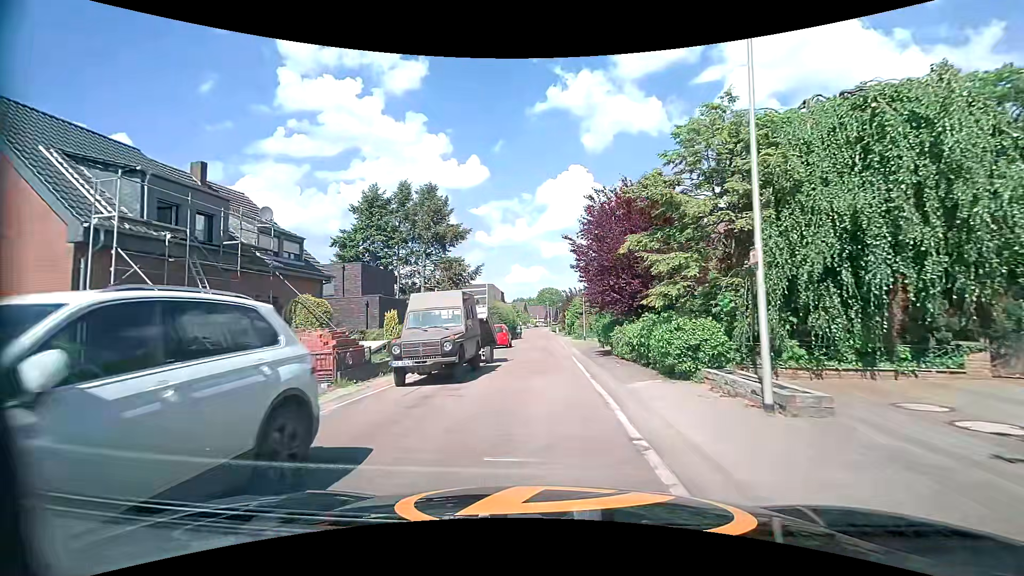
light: Day
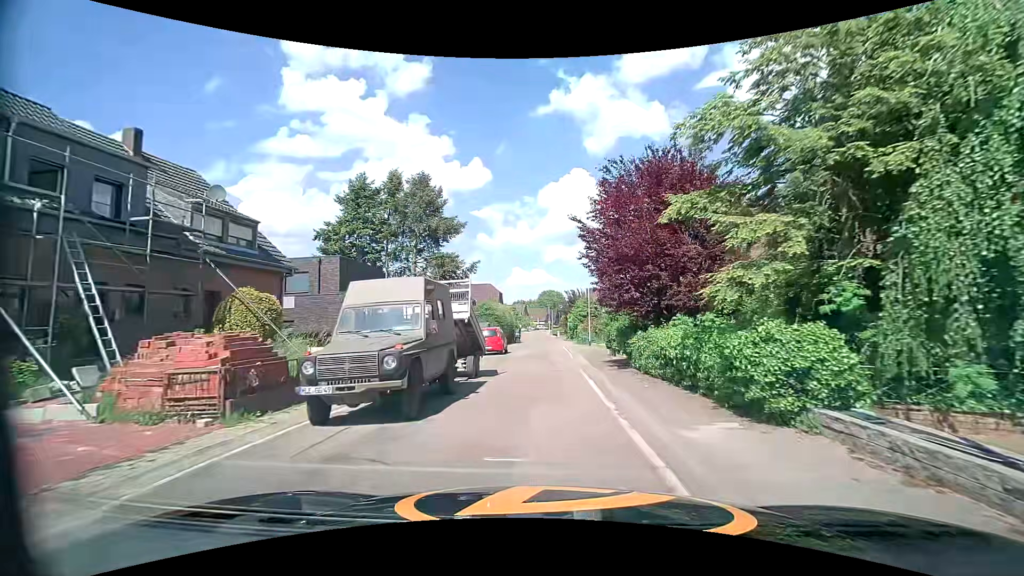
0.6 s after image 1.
(-0.1, +4.3) m; -1°
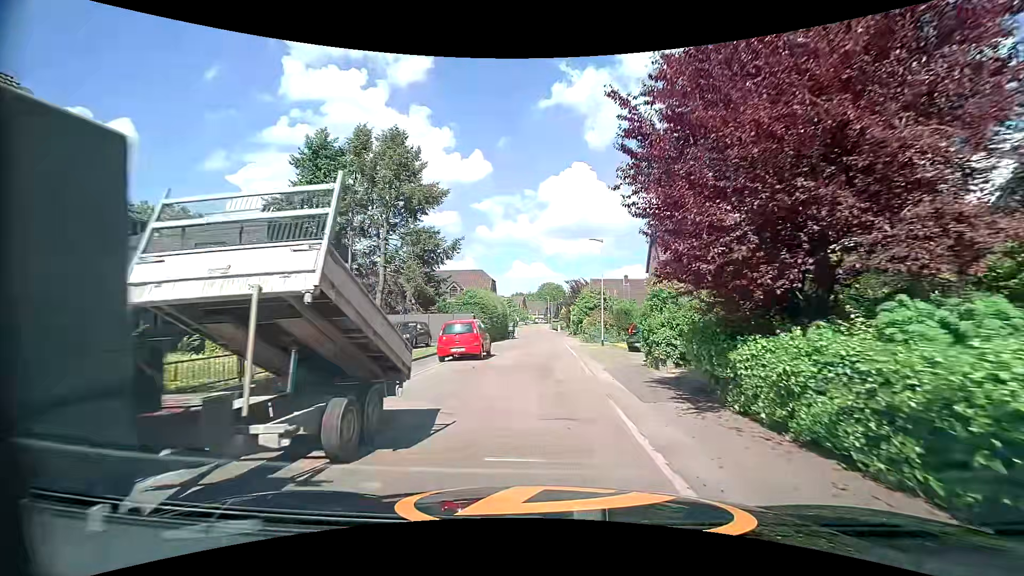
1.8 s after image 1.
(0.0, +8.9) m; 0°
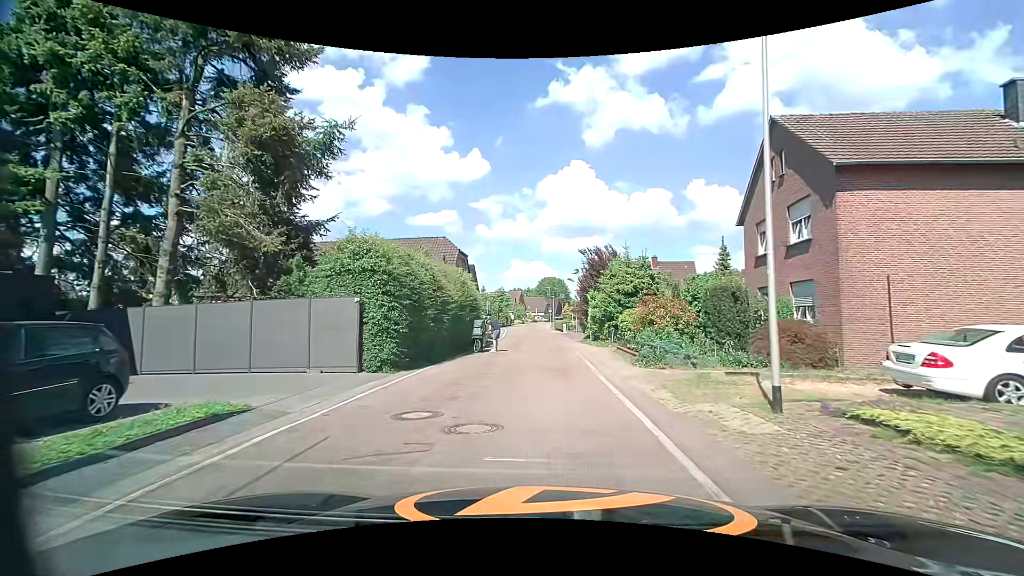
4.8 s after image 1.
(0.0, +21.3) m; 0°
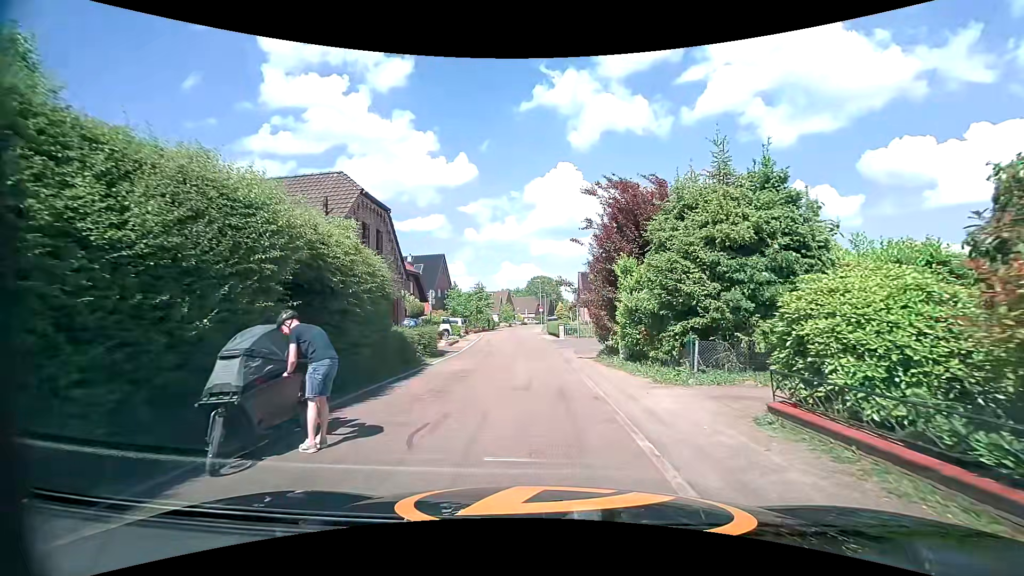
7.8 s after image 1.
(+0.4, +16.3) m; +1°
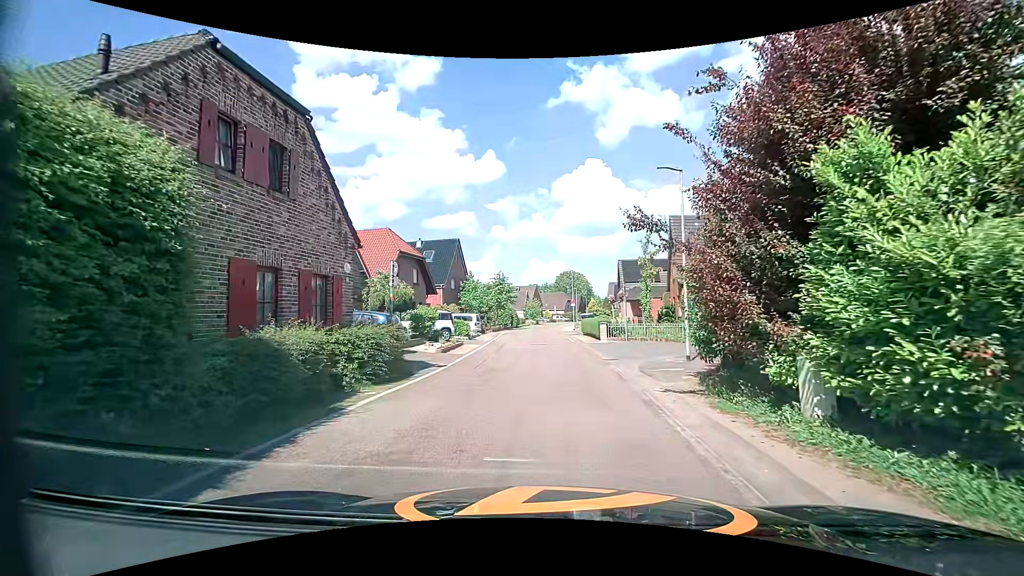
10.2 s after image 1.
(-0.2, +9.6) m; -3°
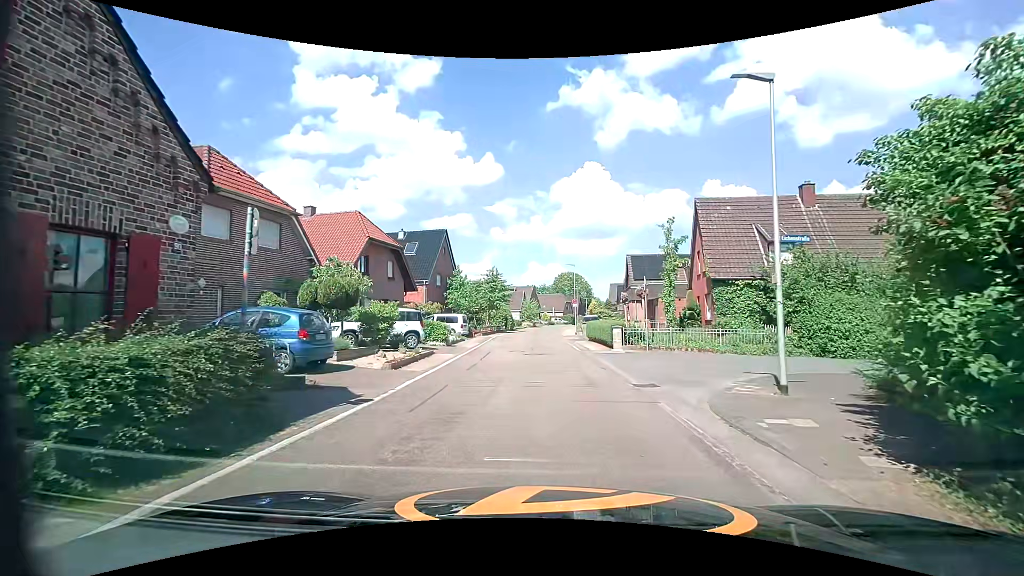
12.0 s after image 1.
(0.0, +6.4) m; -1°
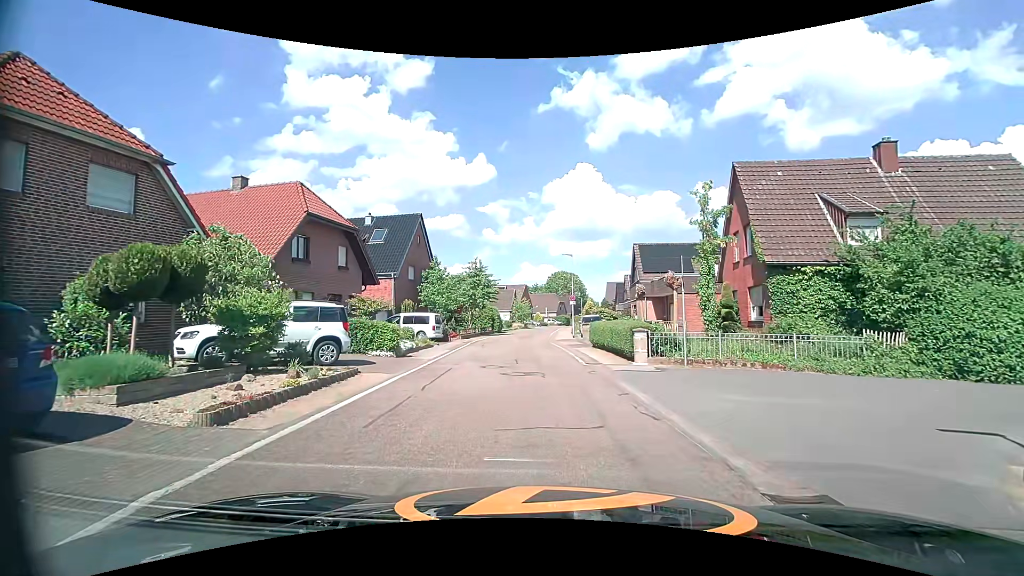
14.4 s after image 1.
(+0.2, +7.1) m; +2°
